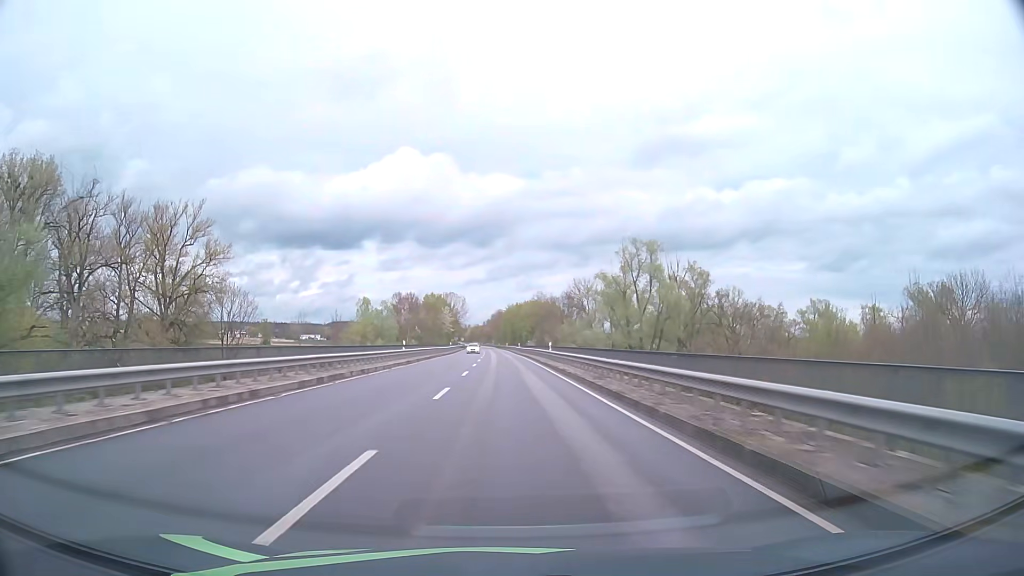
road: primary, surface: asphalt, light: Day
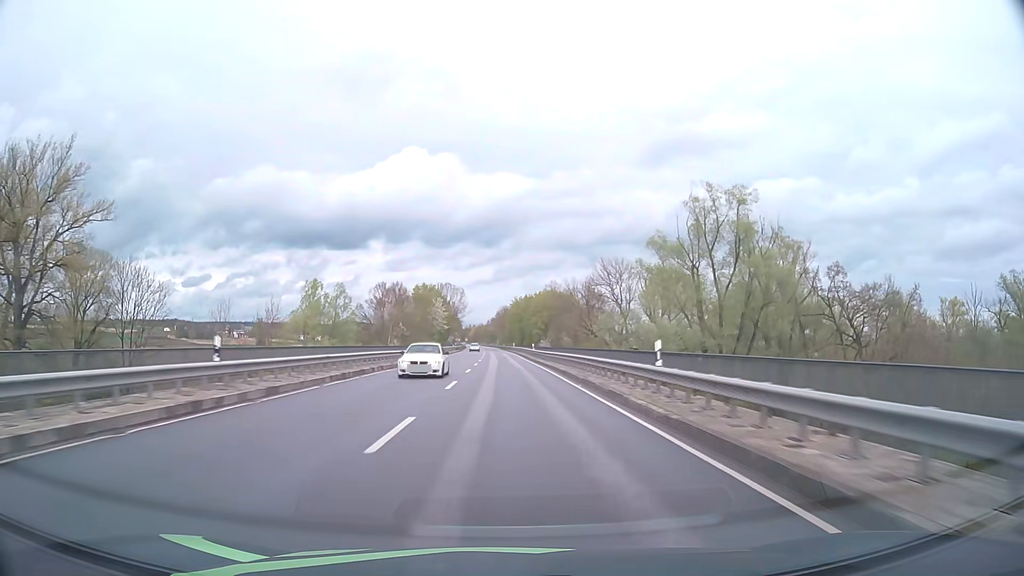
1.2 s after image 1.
(-0.1, +31.7) m; 0°
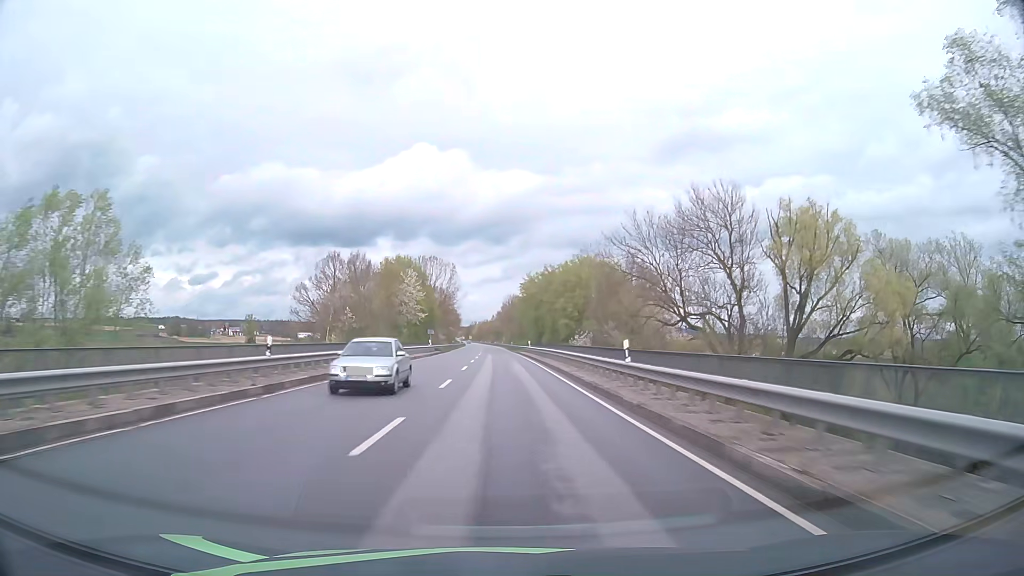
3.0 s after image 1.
(-0.2, +47.6) m; -1°
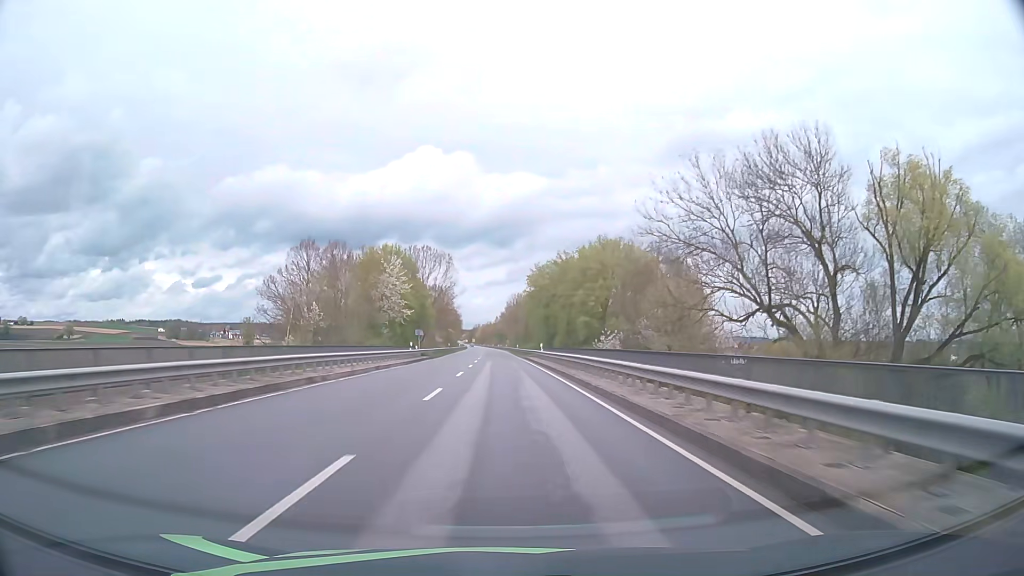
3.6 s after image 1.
(-0.1, +15.9) m; 0°
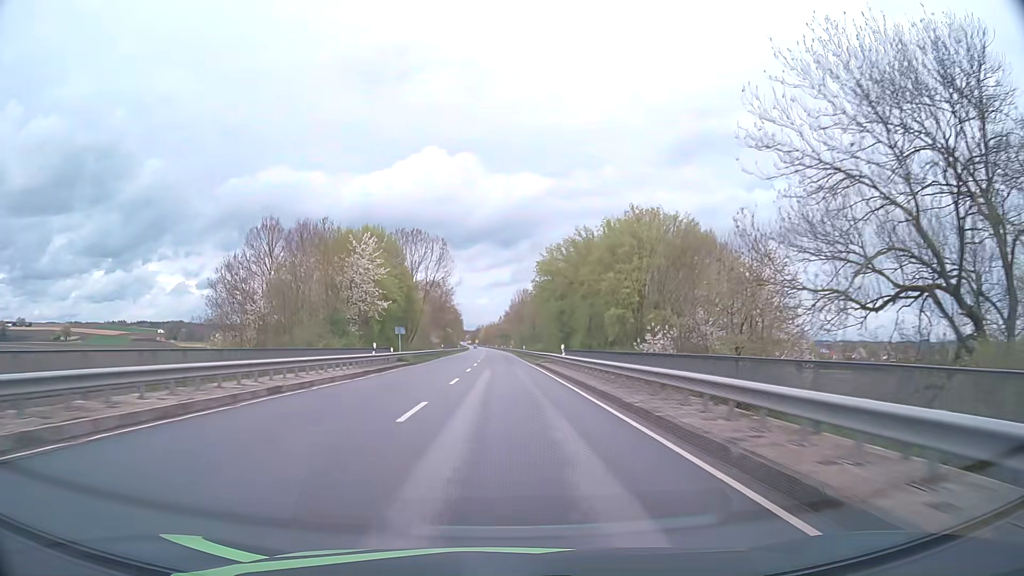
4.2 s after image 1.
(0.0, +15.8) m; 0°
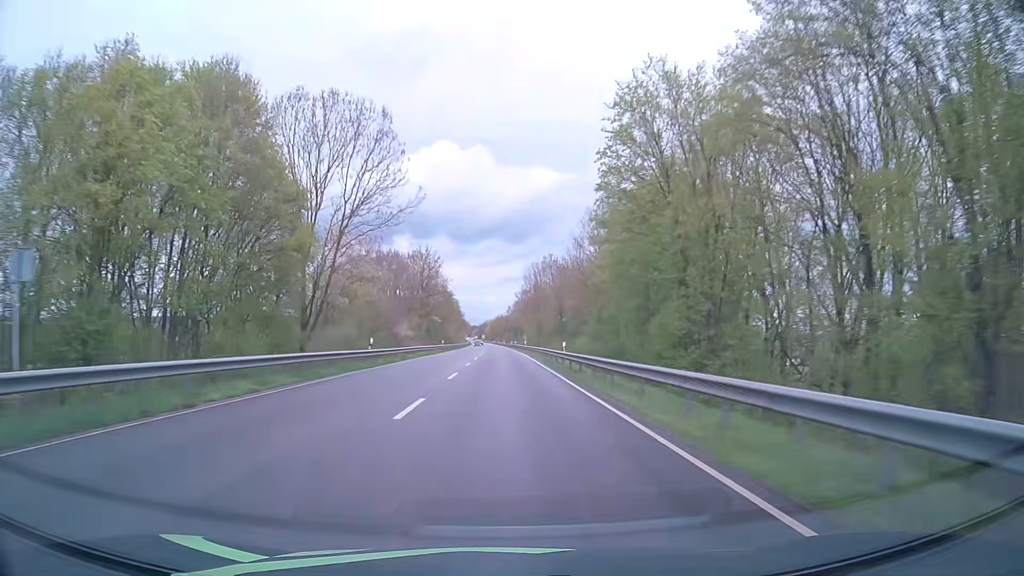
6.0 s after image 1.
(-0.3, +47.5) m; -1°
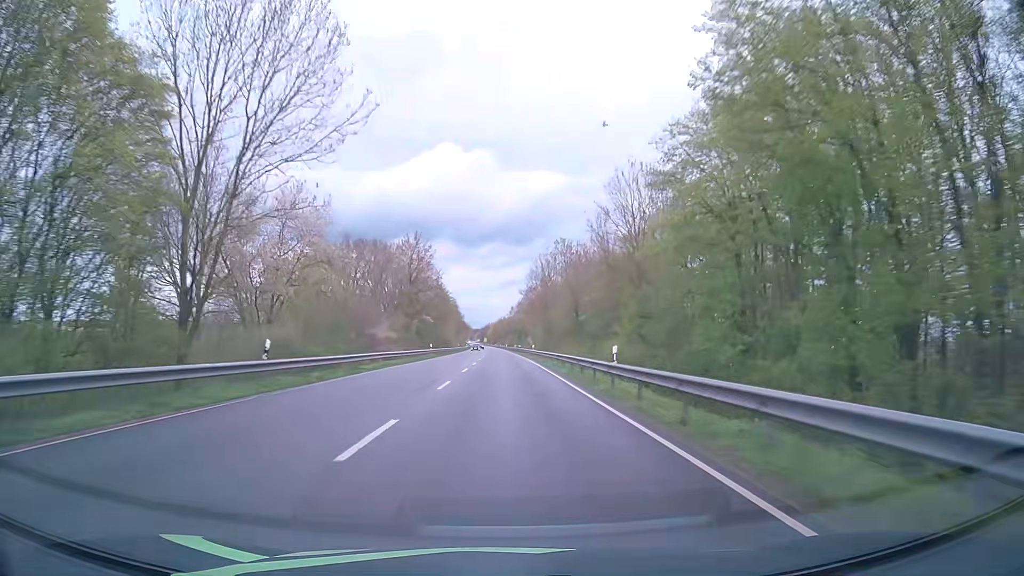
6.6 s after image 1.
(0.0, +15.8) m; 0°
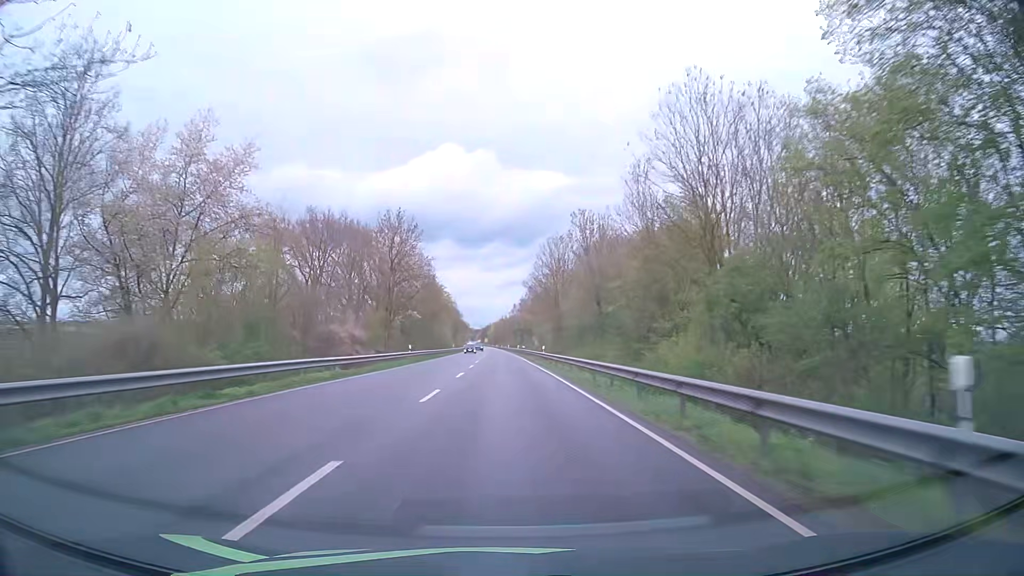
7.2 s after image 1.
(0.0, +15.8) m; 0°
(0, +10) (0, +20) (0, +30) (0, +40) (0, +50) (0, +60) (0, +70) (0, +80) (0, +90) (-1, +100) m
